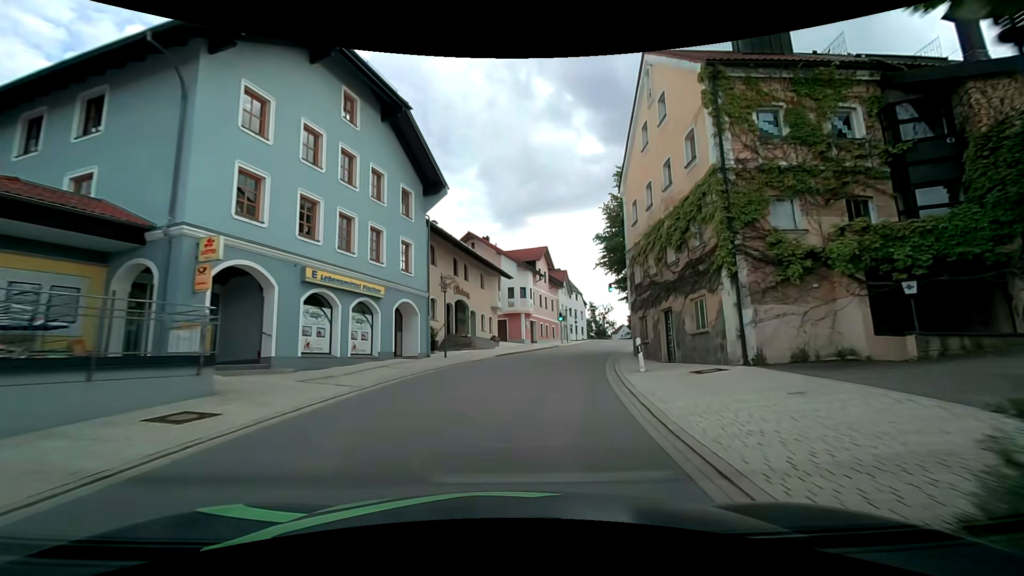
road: tertiary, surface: asphalt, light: Day
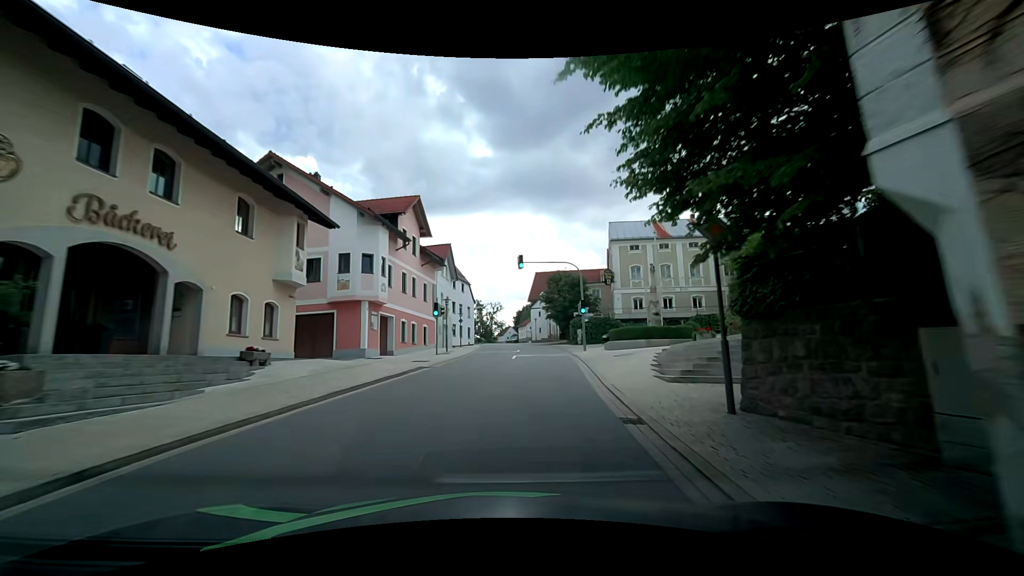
(+2.3, +22.0) m; +11°
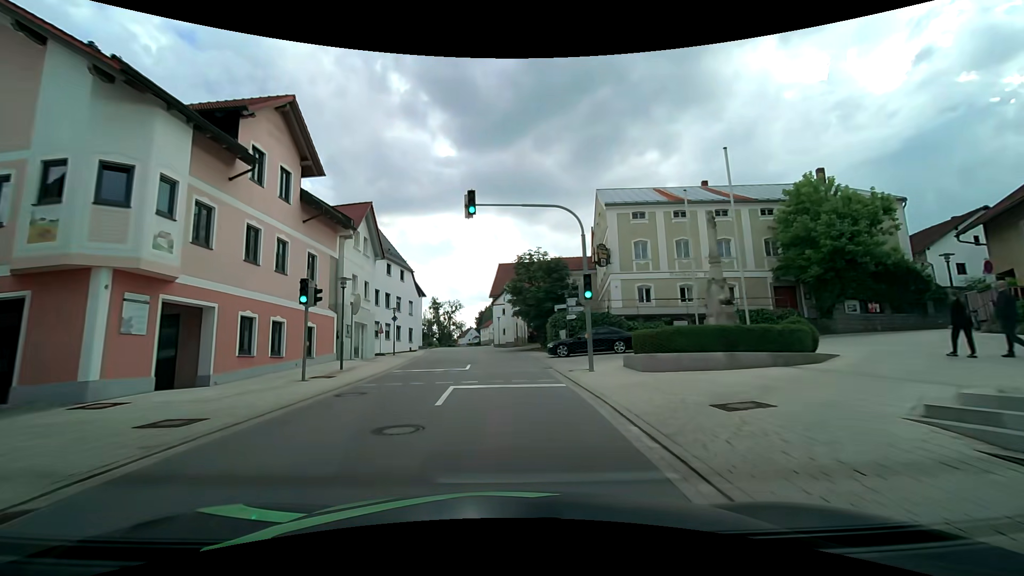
(+1.2, +15.0) m; +7°
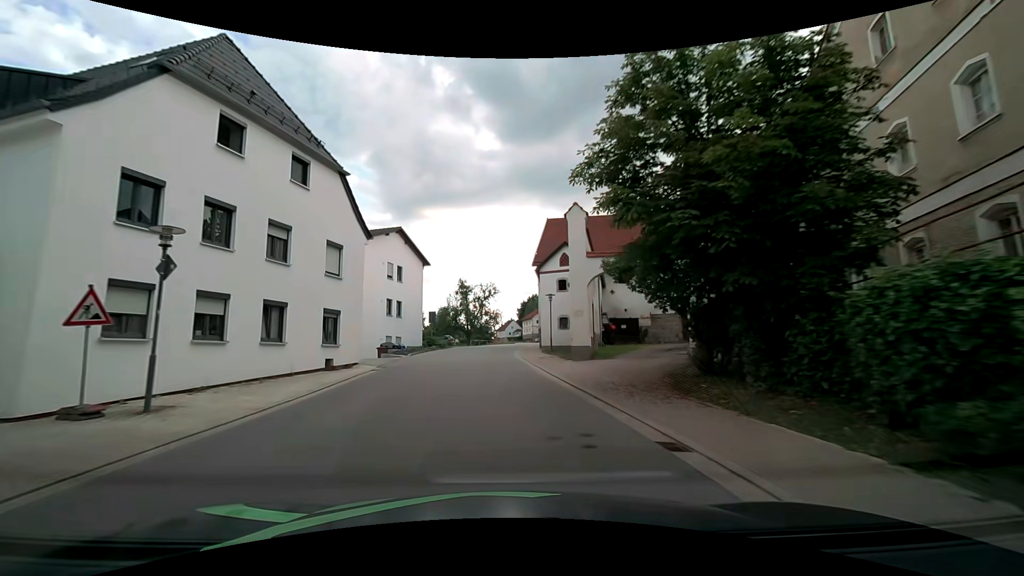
(-1.1, +30.5) m; -5°
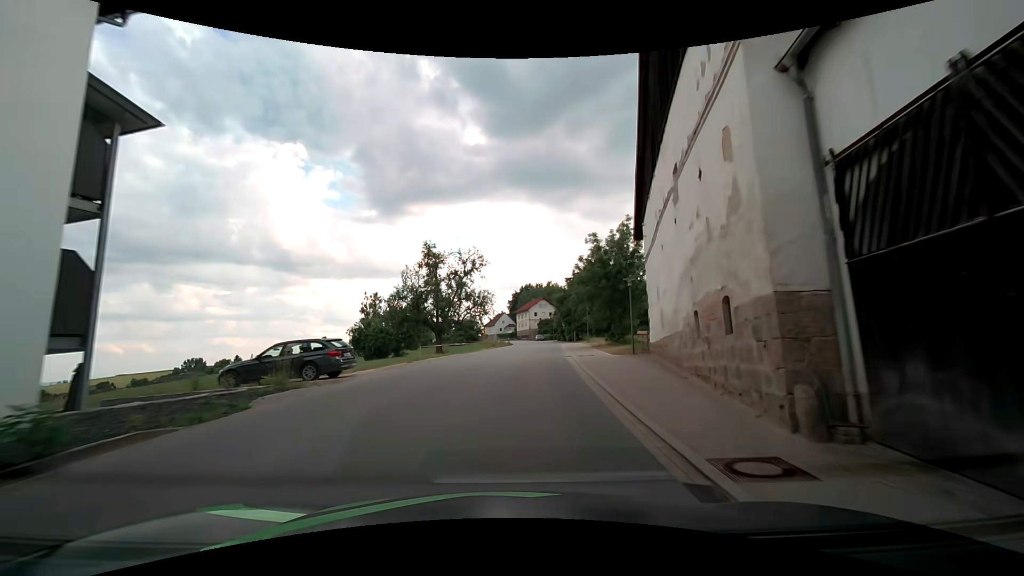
(-1.0, +38.3) m; +1°
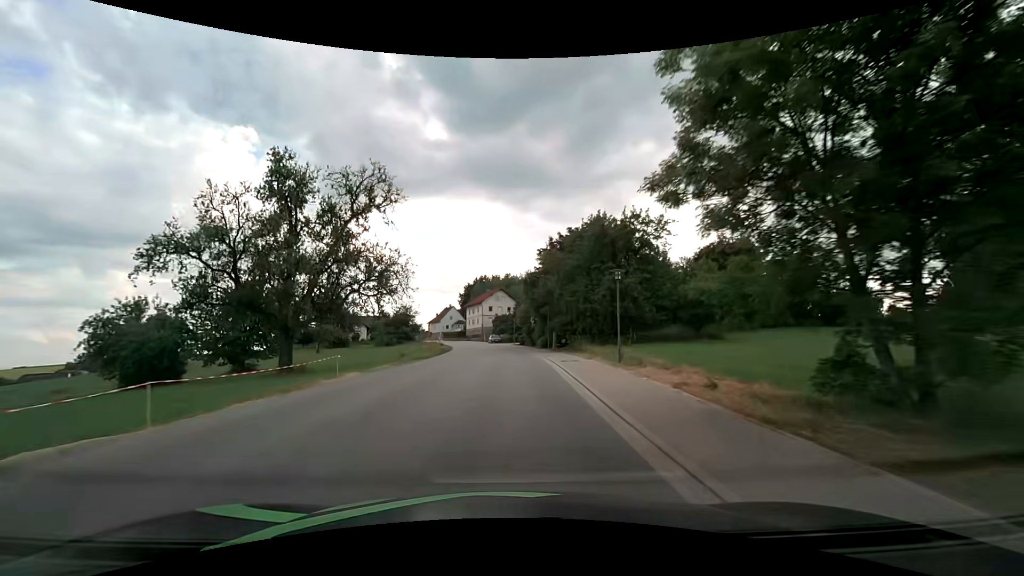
(+1.5, +30.6) m; +5°
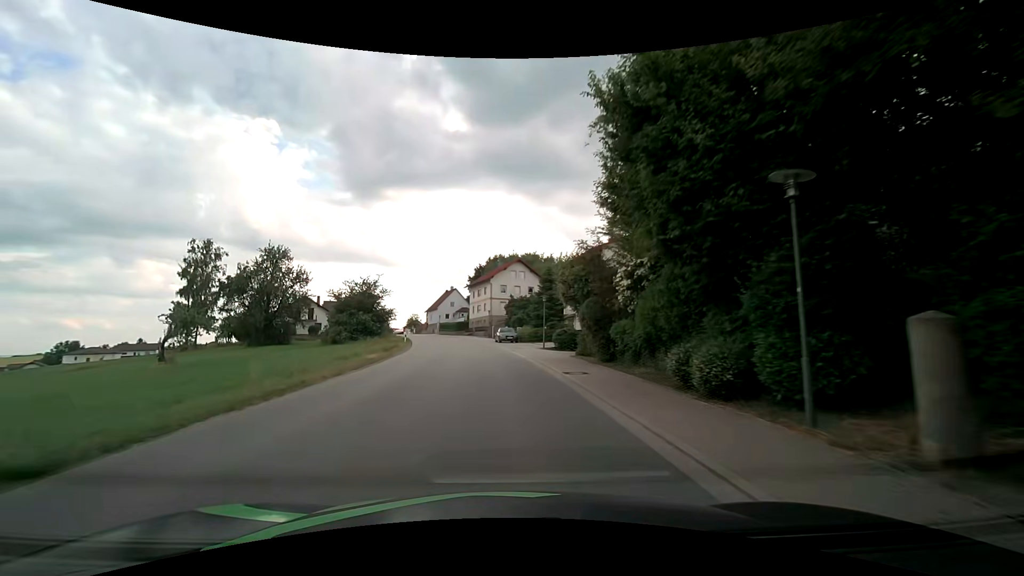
(0.0, +38.4) m; -3°
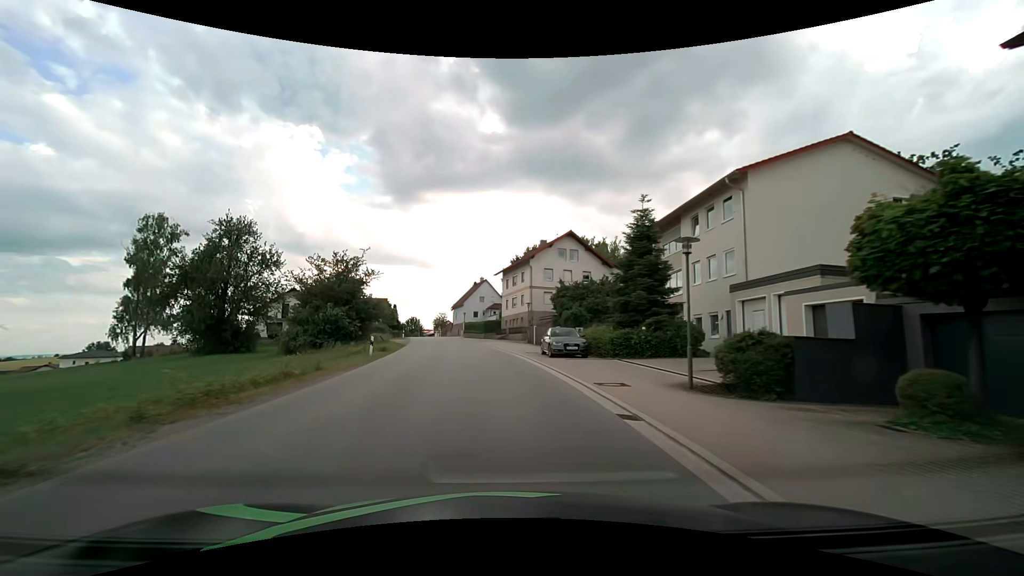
(-0.5, +23.0) m; -4°
(0, +10) (-1, +20) (-2, +30) (-3, +40) (-5, +50) (-7, +60) (-9, +69) (-11, +79) (-13, +89) (-15, +99) m
